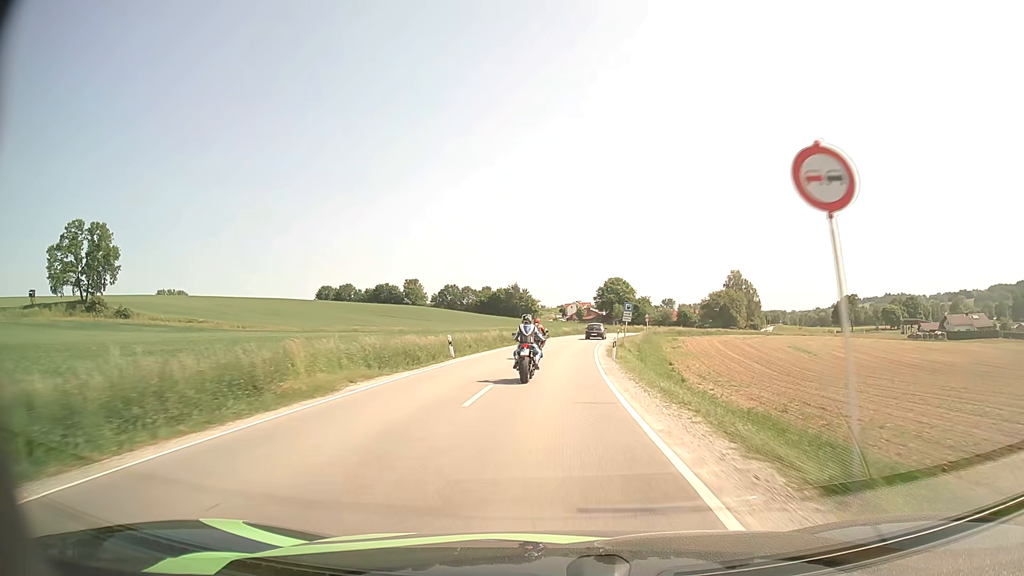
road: secondary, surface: asphalt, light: Day
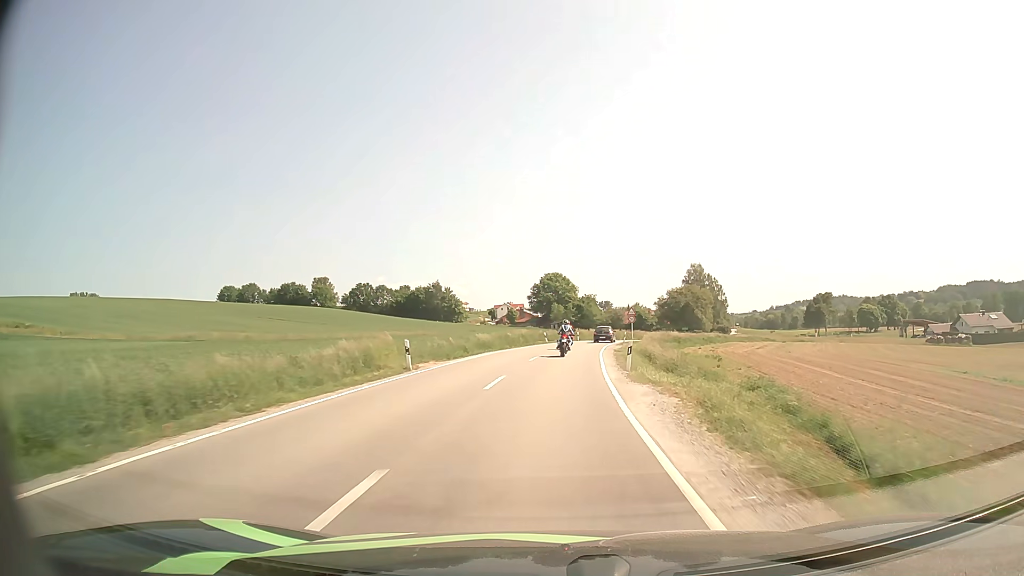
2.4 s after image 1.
(+1.9, +45.0) m; +6°
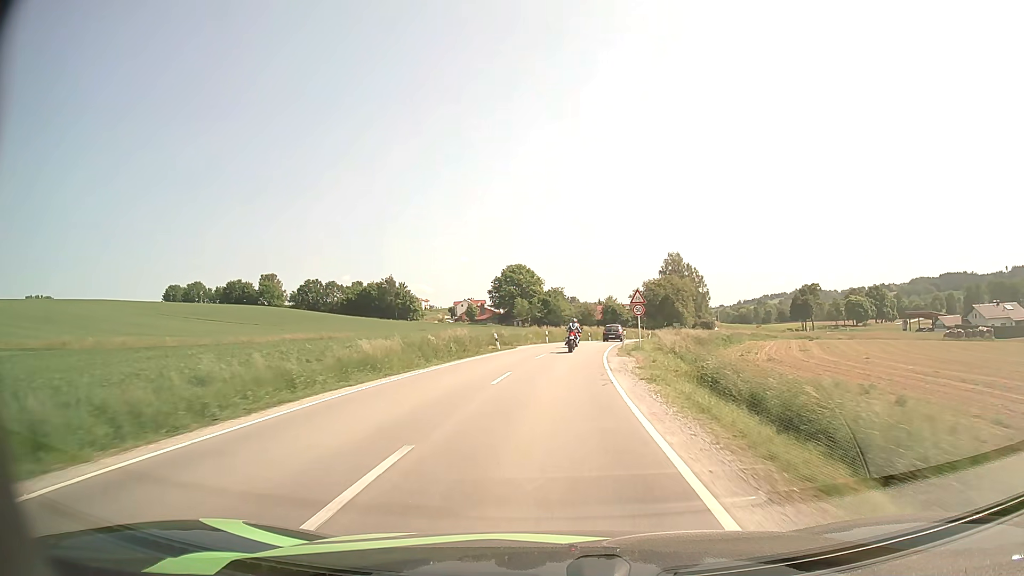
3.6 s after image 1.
(+0.7, +22.7) m; +3°
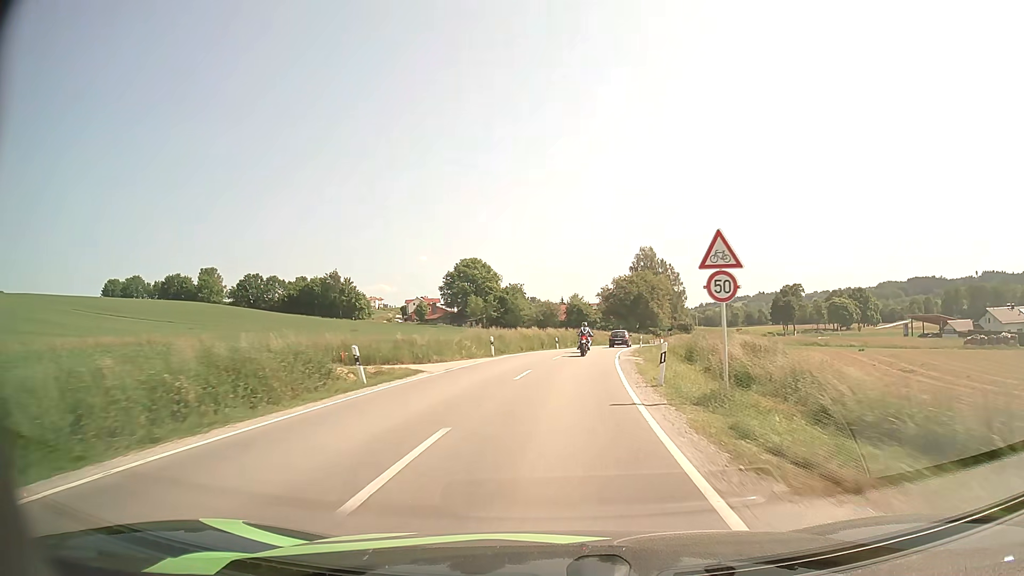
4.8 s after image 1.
(+0.5, +22.0) m; +3°
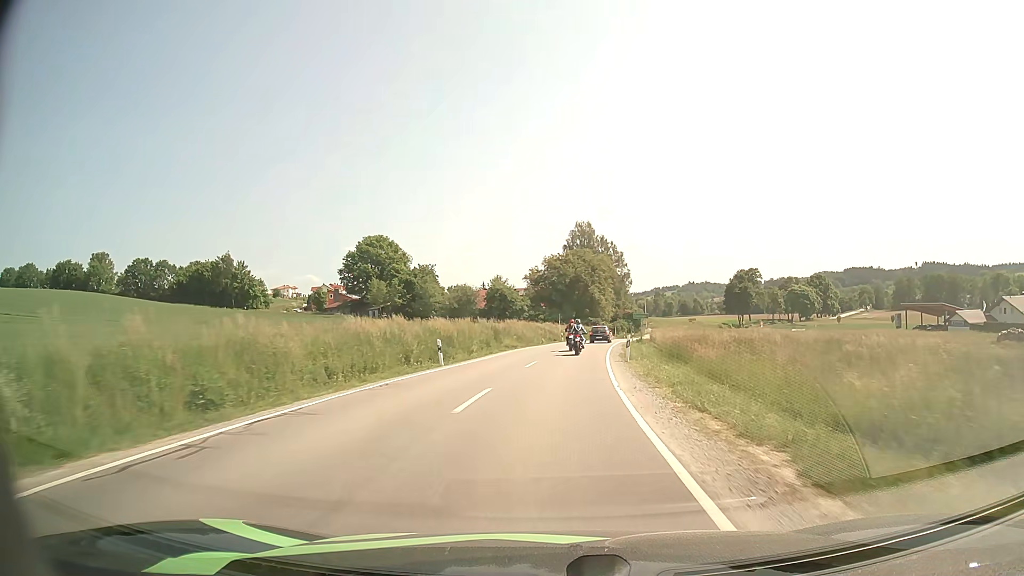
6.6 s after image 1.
(+1.8, +30.9) m; +6°
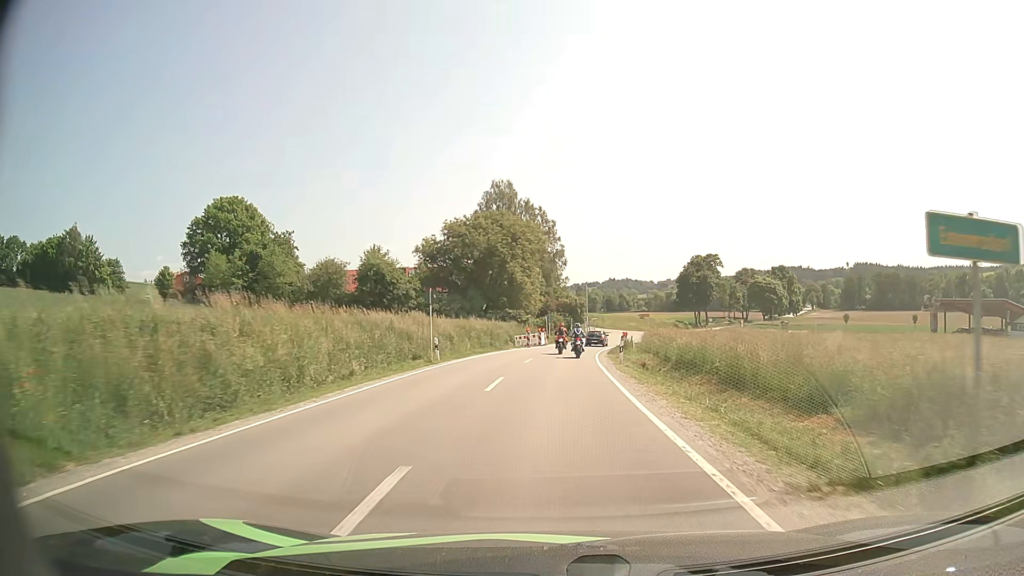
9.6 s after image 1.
(+2.2, +43.0) m; +7°
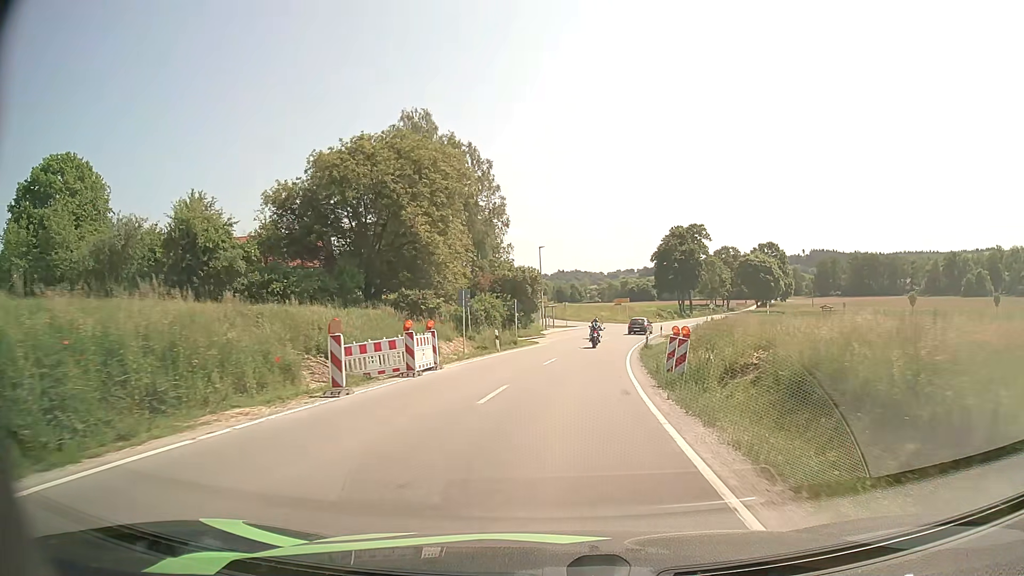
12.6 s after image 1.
(+1.5, +39.0) m; +4°
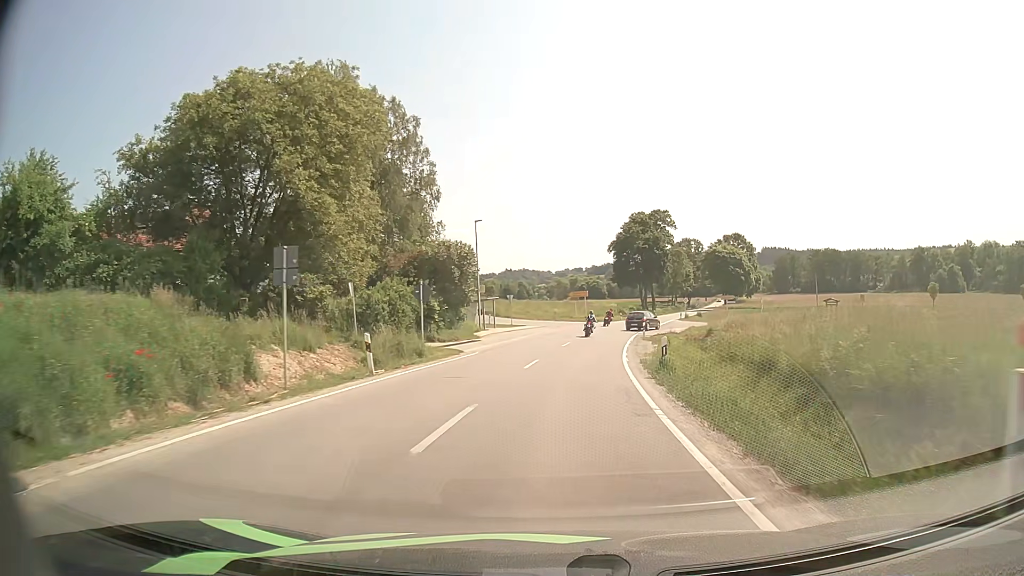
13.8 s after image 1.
(+0.5, +16.4) m; +4°
(0, +10) (+1, +20) (+2, +30) (+4, +40) (+5, +50) (+8, +59) (+10, +69) (+13, +79) (+16, +88) (+19, +98) m
